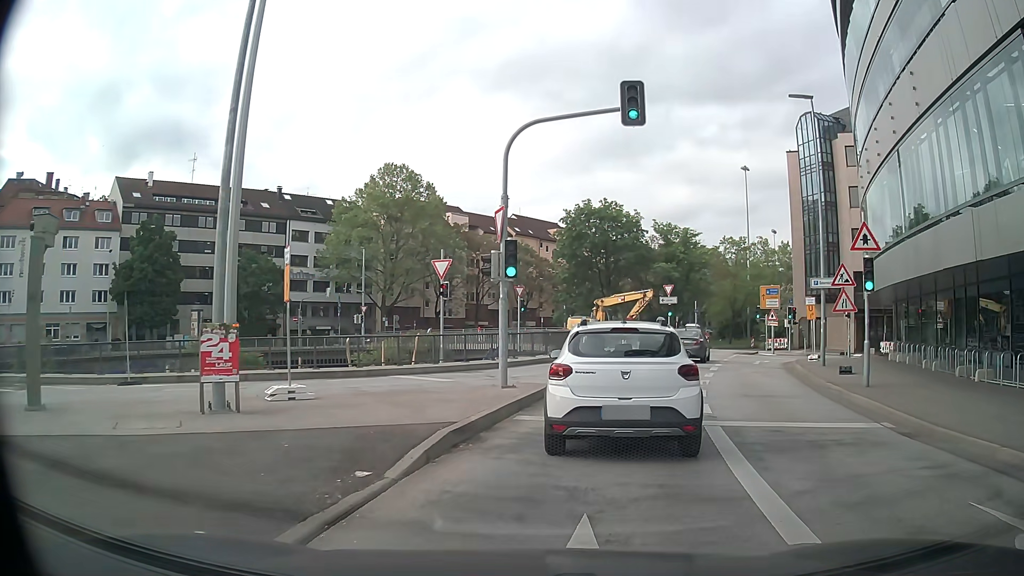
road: primary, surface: asphalt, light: Day
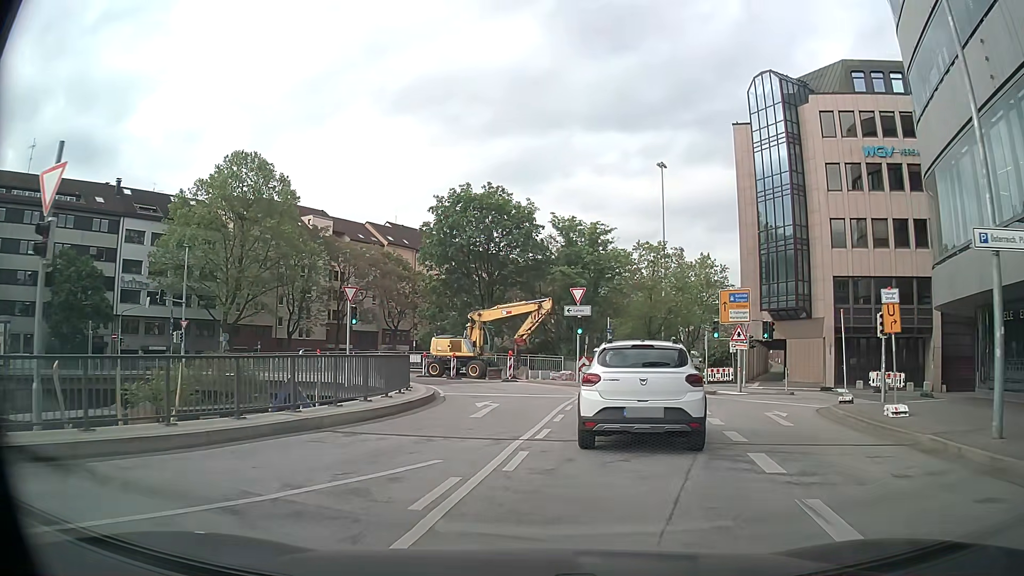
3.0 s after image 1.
(+2.0, +16.6) m; +10°
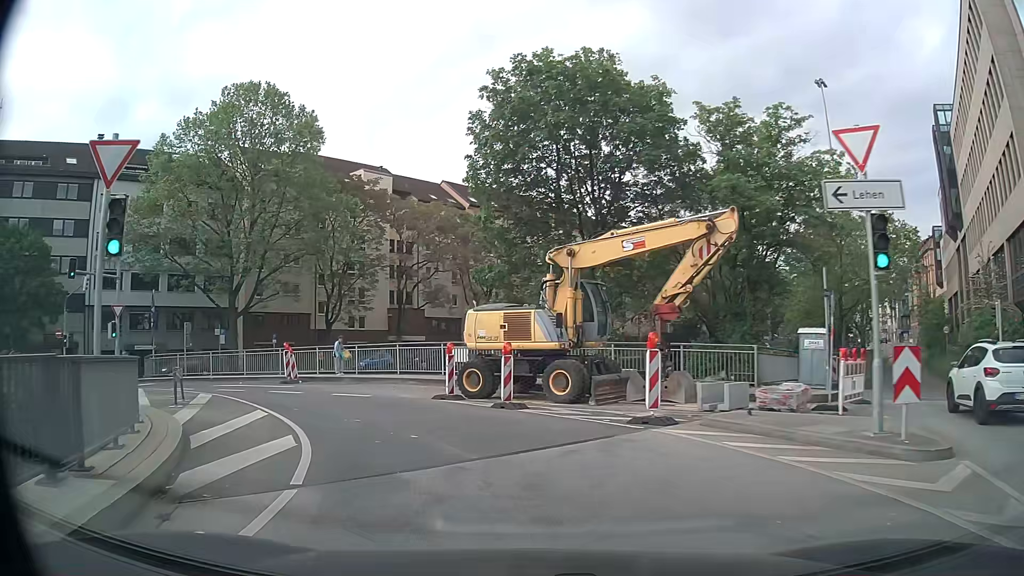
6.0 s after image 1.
(-1.2, +22.6) m; -11°
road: primary_link
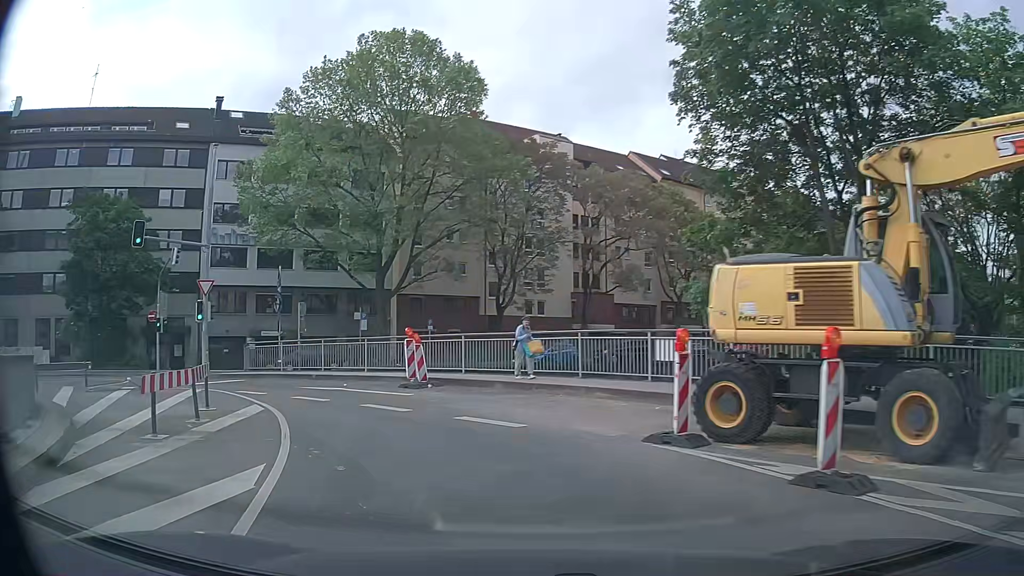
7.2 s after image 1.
(-1.3, +8.9) m; -17°
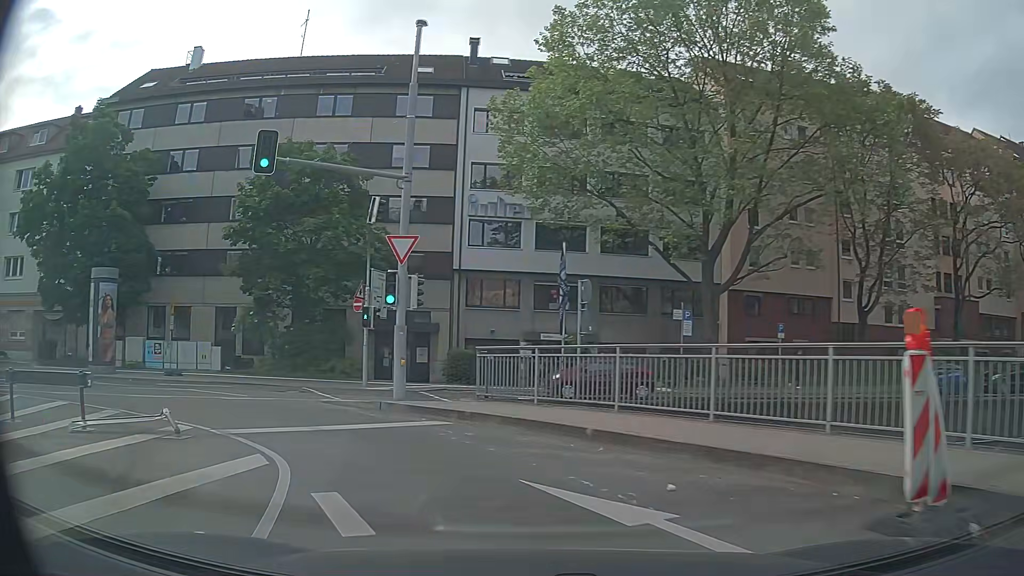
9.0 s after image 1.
(-2.8, +13.0) m; -26°
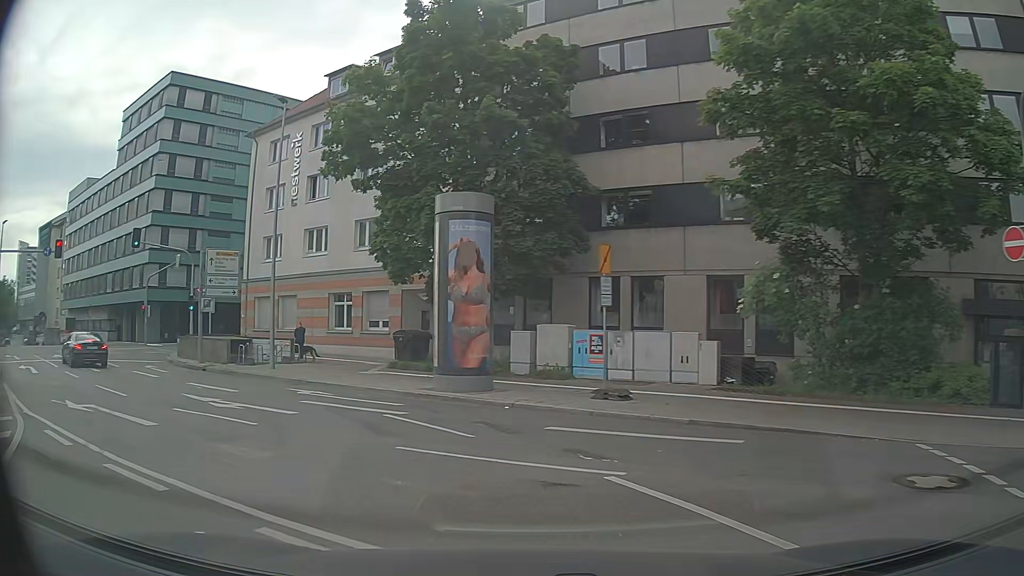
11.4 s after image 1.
(-5.6, +14.5) m; -43°
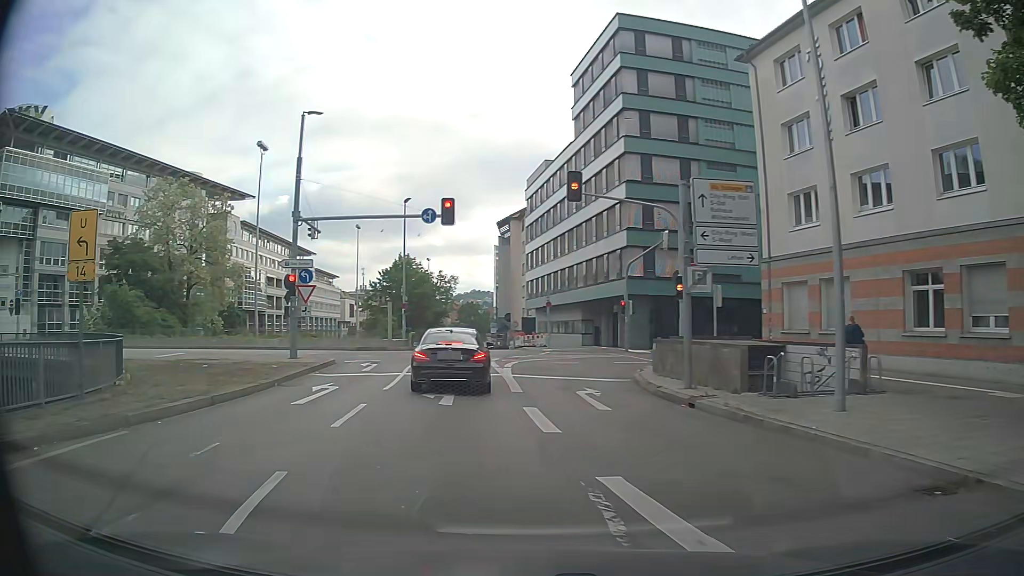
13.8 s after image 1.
(-4.6, +12.8) m; -44°
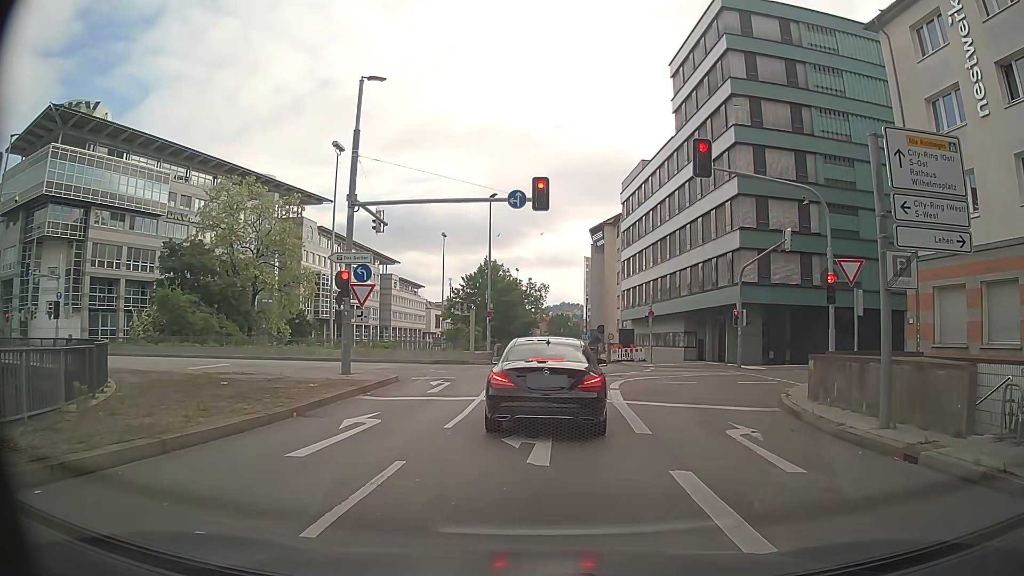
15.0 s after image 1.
(-0.4, +4.8) m; -9°
(+1, +10) (+1, +20) (0, +30) (-6, +37) (-16, +38) (-26, +39) (-36, +39) (-46, +41) (-56, +43) (-65, +47) m
